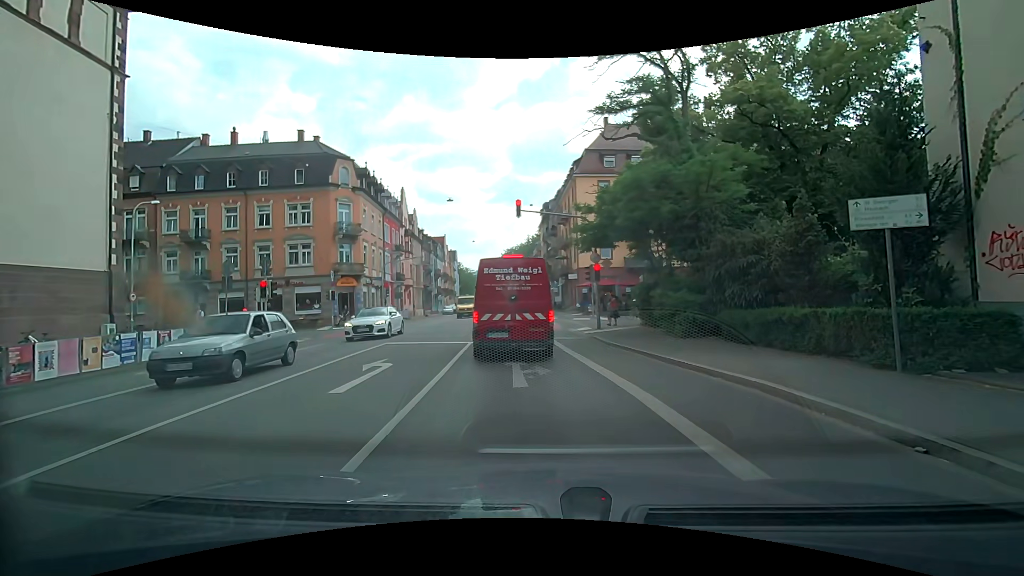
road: secondary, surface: asphalt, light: Day
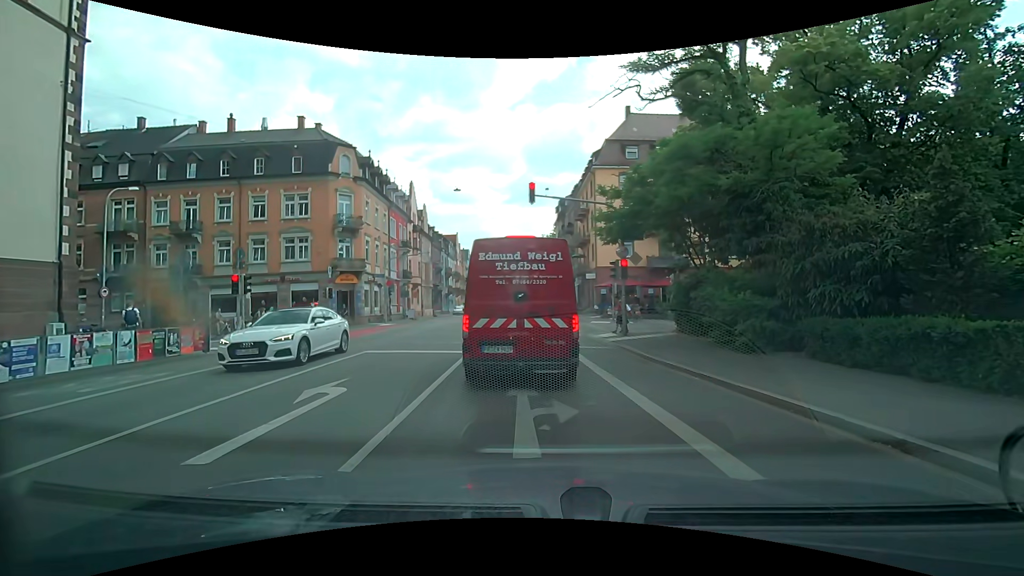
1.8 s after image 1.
(-0.1, +3.5) m; -4°
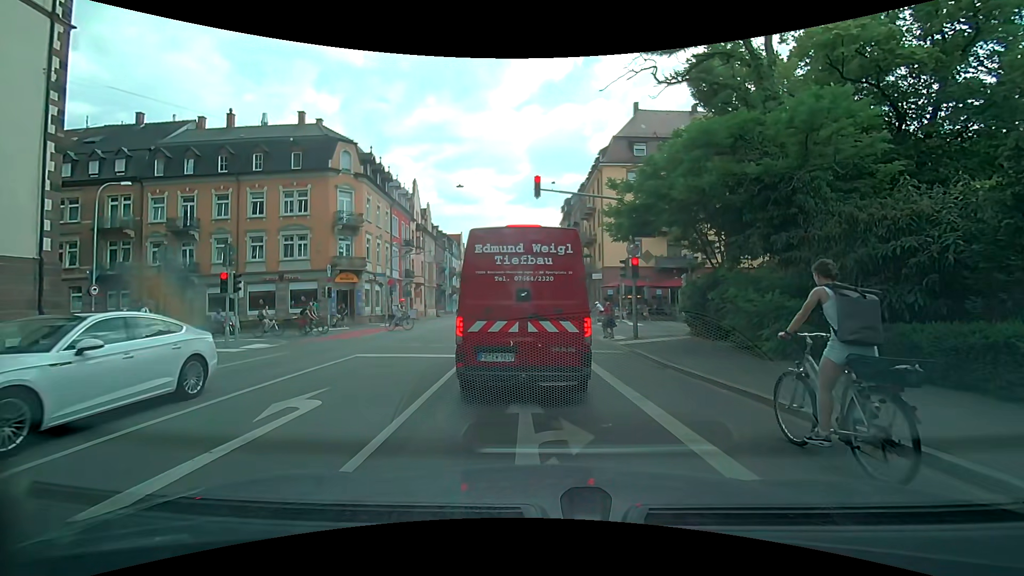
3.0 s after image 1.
(0.0, +1.1) m; 0°
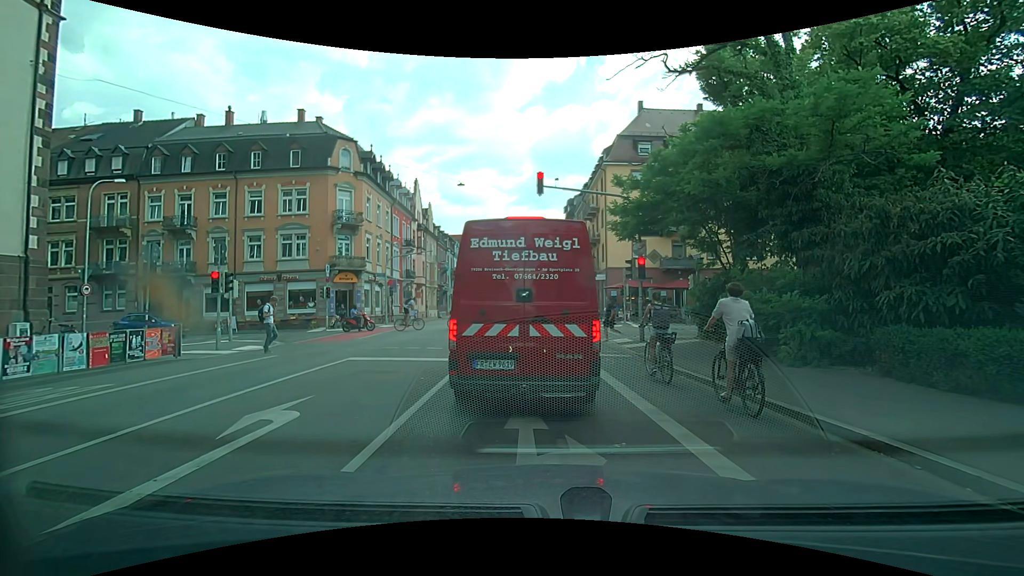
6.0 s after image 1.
(0.0, +0.8) m; 0°
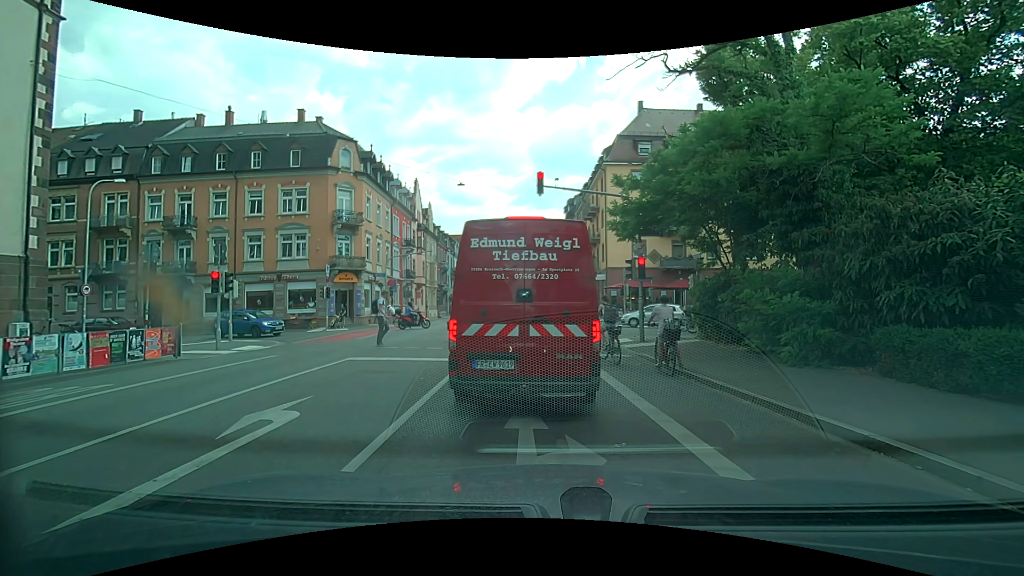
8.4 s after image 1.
(0.0, 0.0) m; 0°
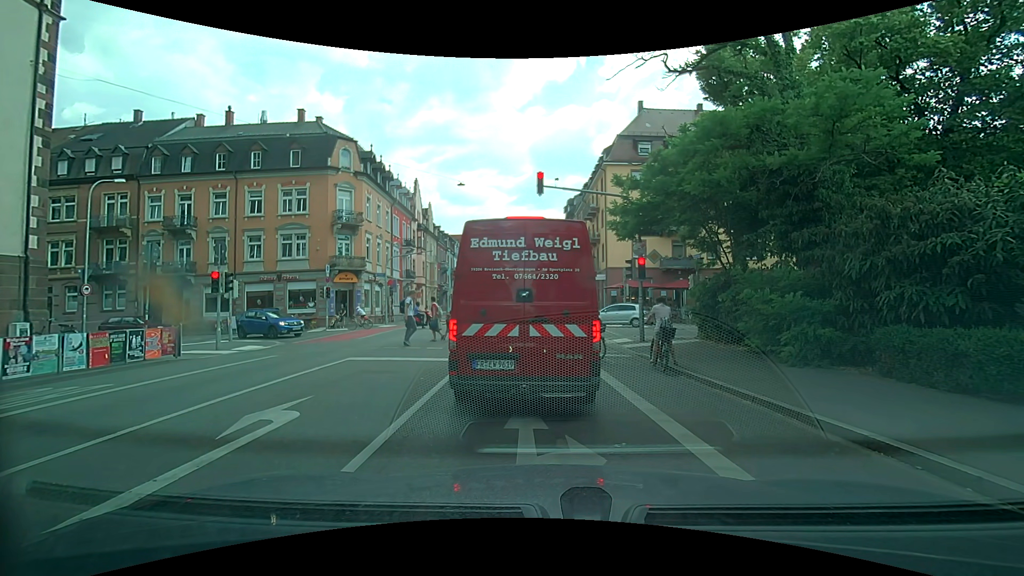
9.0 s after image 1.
(0.0, 0.0) m; 0°
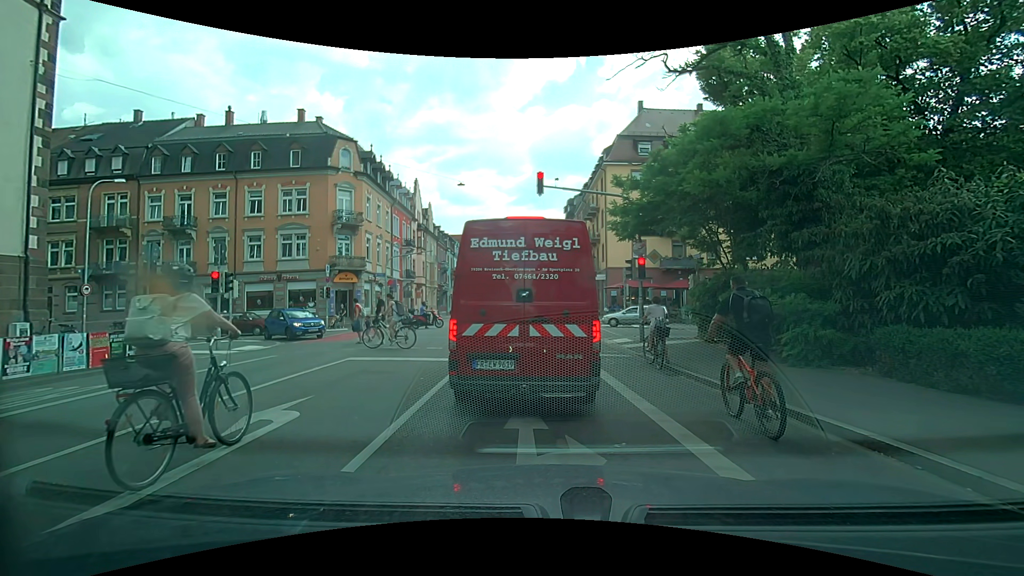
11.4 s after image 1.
(0.0, 0.0) m; 0°
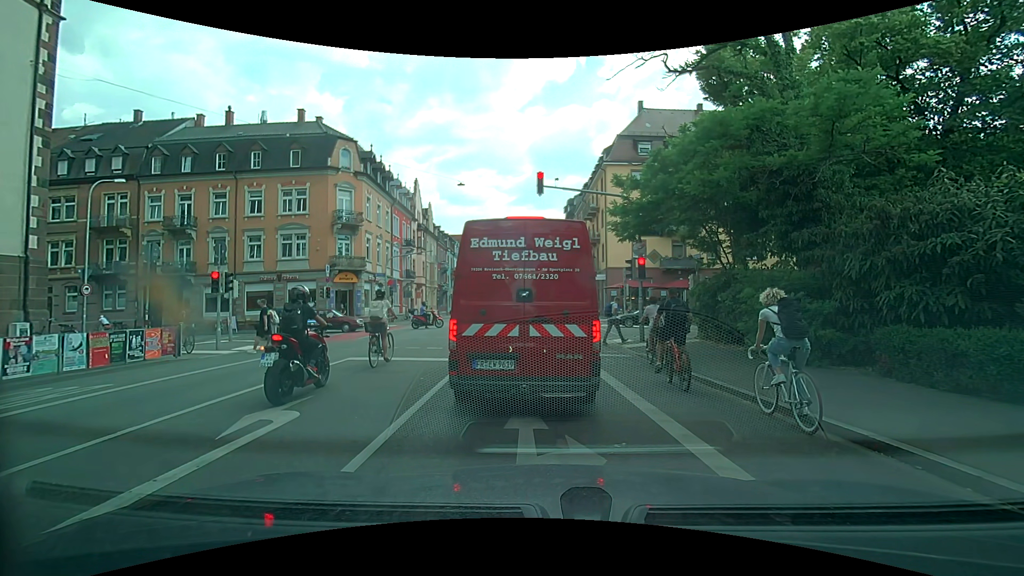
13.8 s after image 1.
(0.0, 0.0) m; 0°
(0, +10) (-1, +20) (-1, +30) (-1, +40) (-2, +50) (-2, +60) (-2, +70) (-3, +80) (-3, +90) (-3, +100) m
